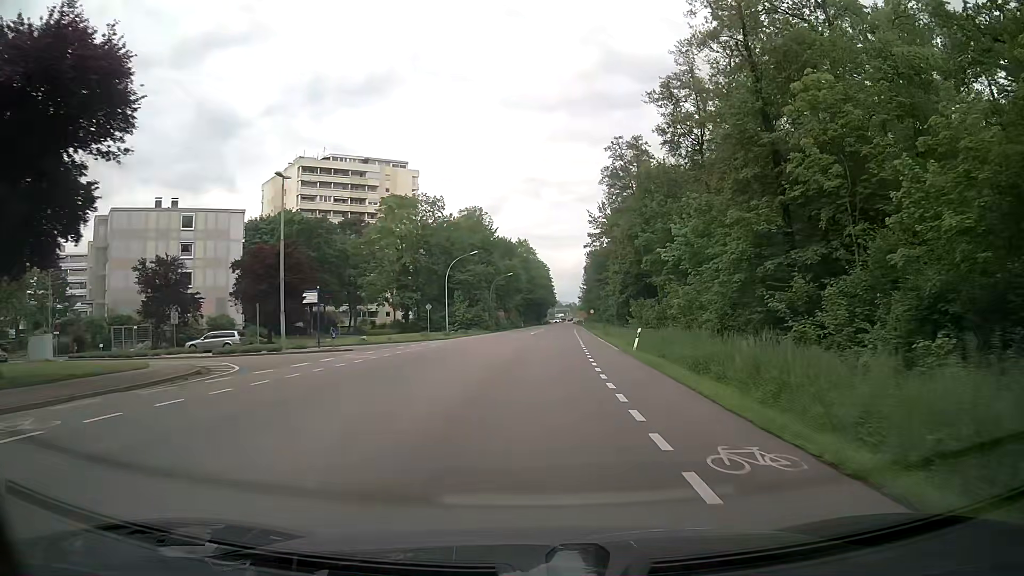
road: tertiary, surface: asphalt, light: Day
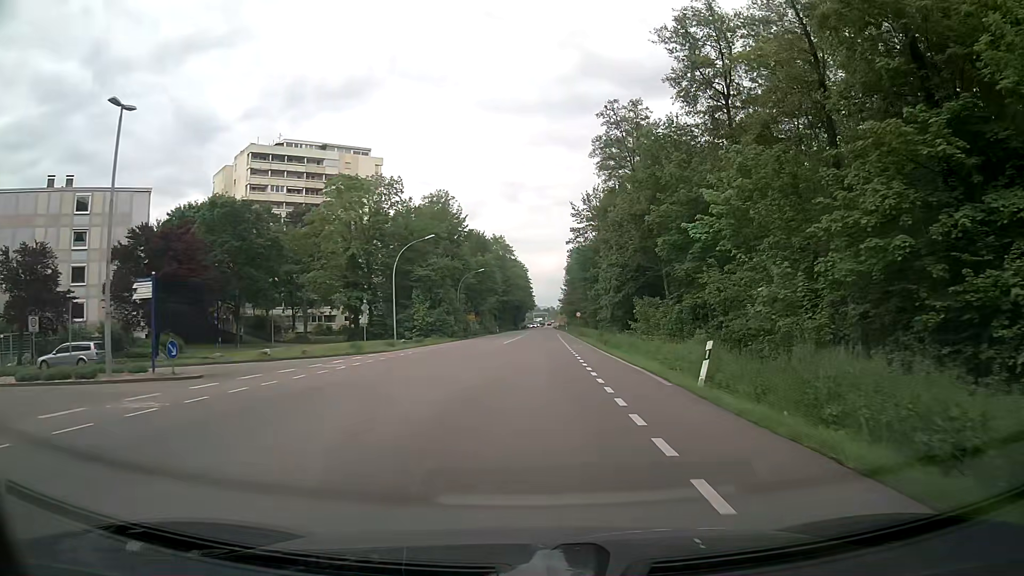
(+0.4, +14.8) m; +3°
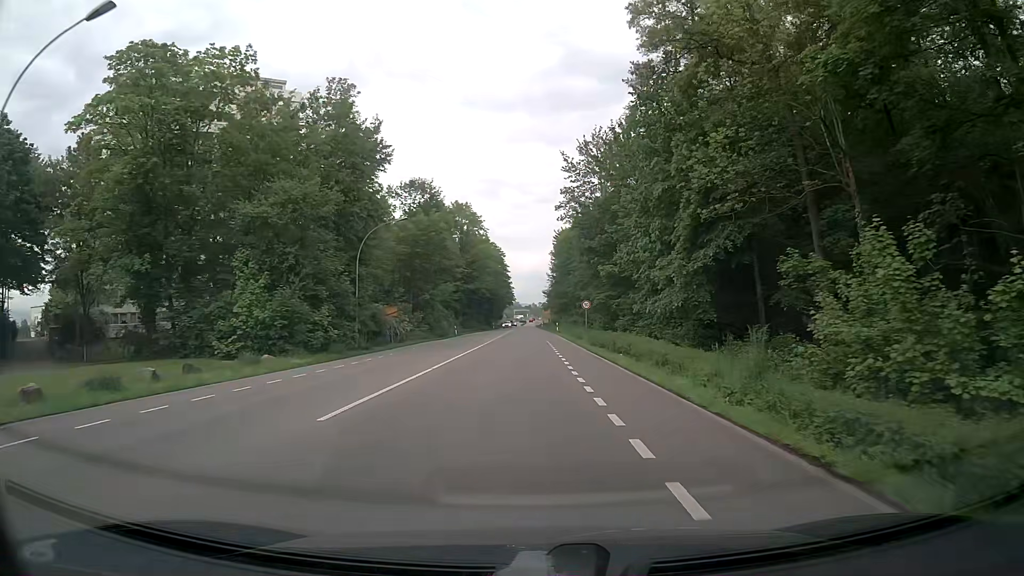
(+0.8, +37.4) m; +1°
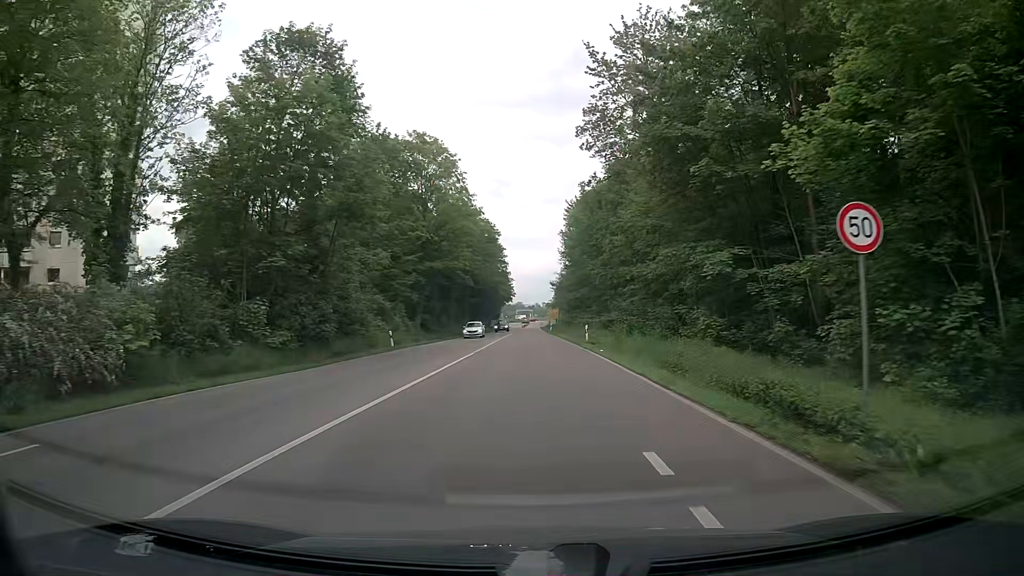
(0.0, +38.0) m; 0°
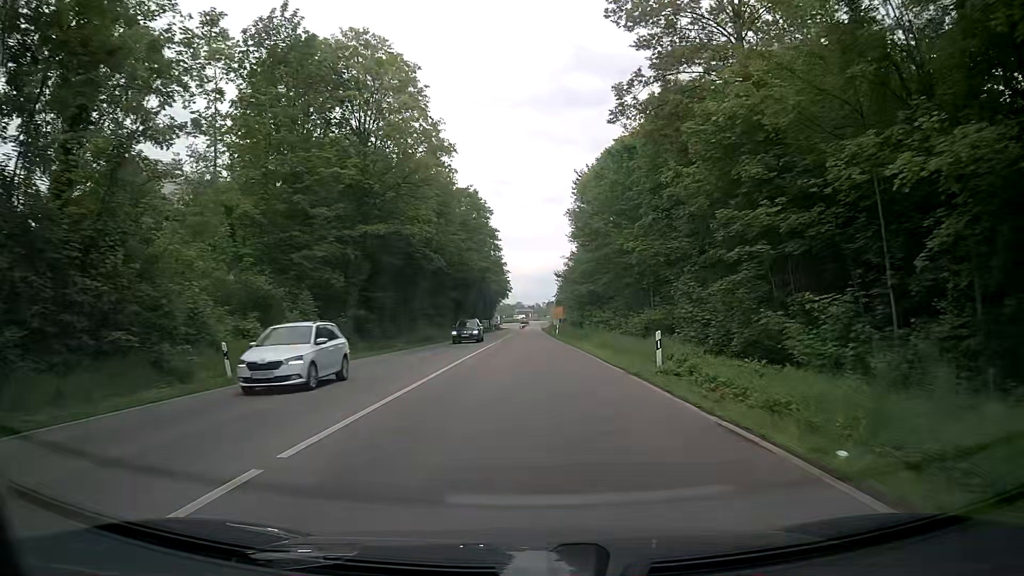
(-0.1, +23.1) m; 0°
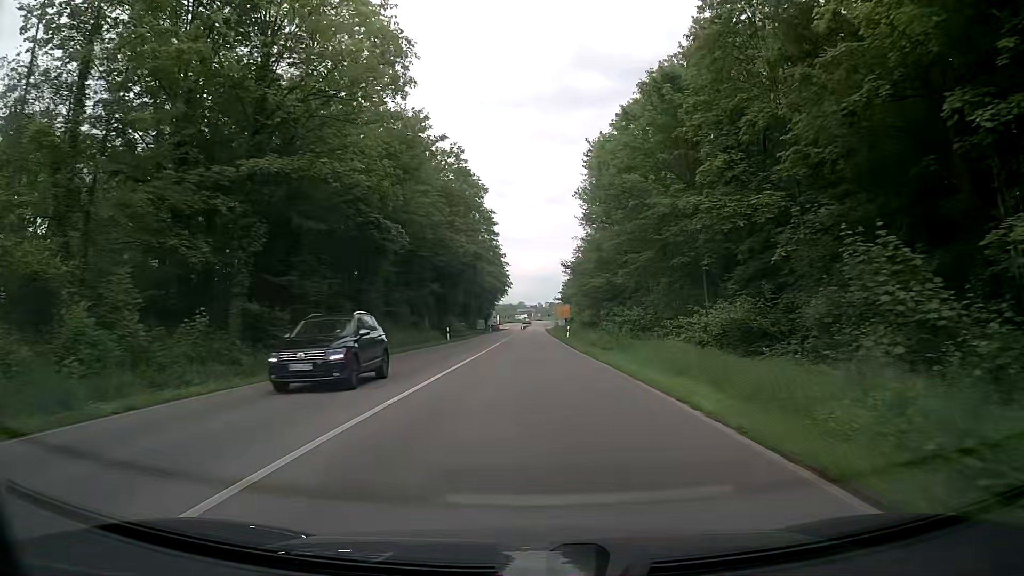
(-0.2, +15.7) m; -1°
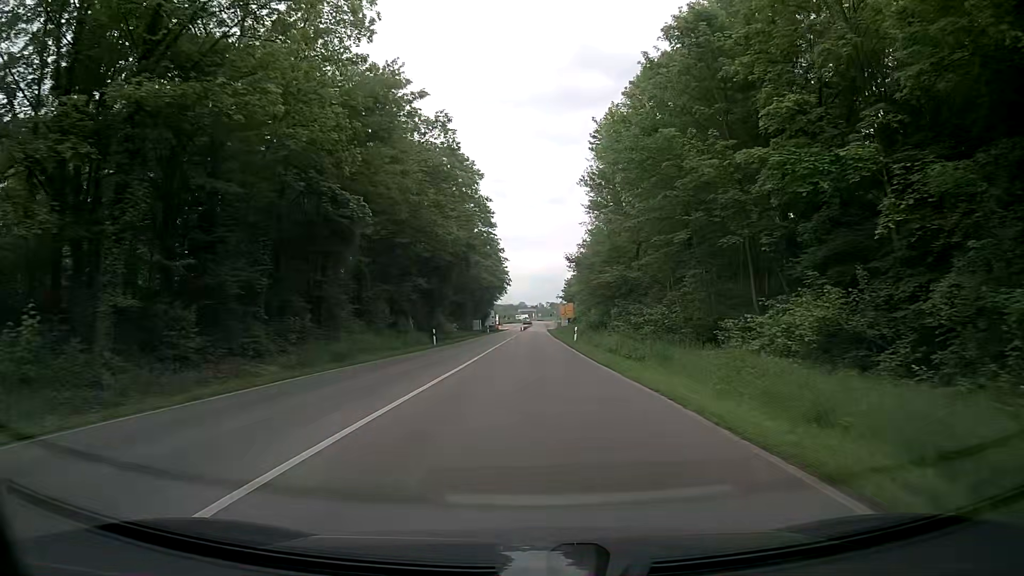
(0.0, +7.9) m; 0°
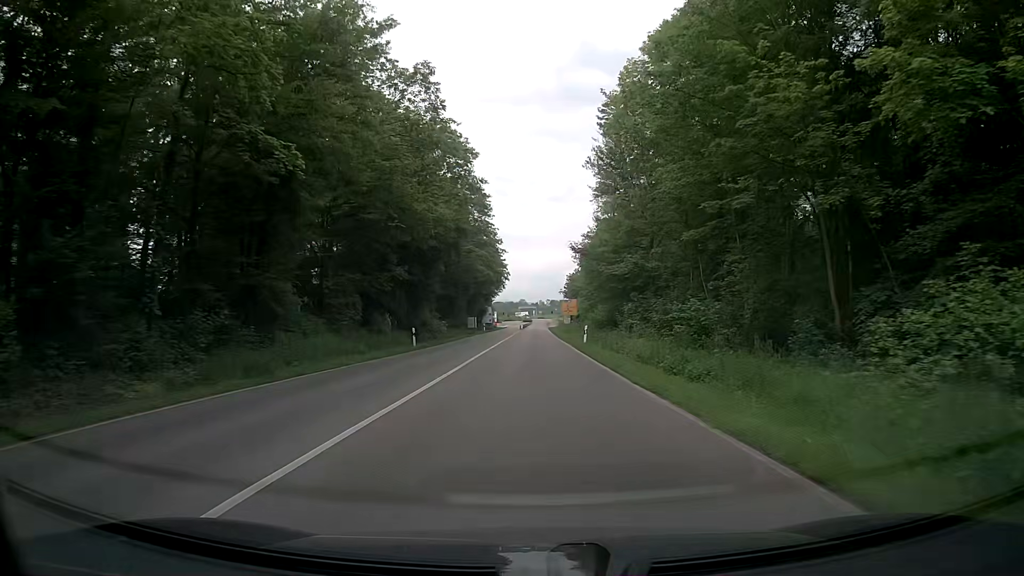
(0.0, +7.9) m; -1°
(0, +10) (0, +20) (0, +30) (0, +40) (0, +50) (0, +60) (0, +70) (+1, +80) (+1, +90) (+1, +100) m
